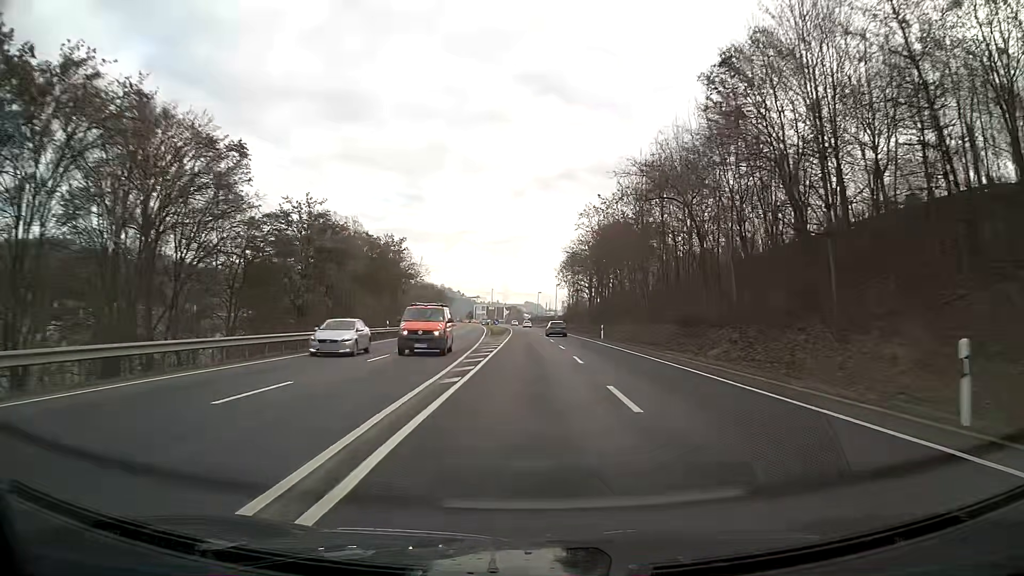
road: primary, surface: asphalt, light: Day
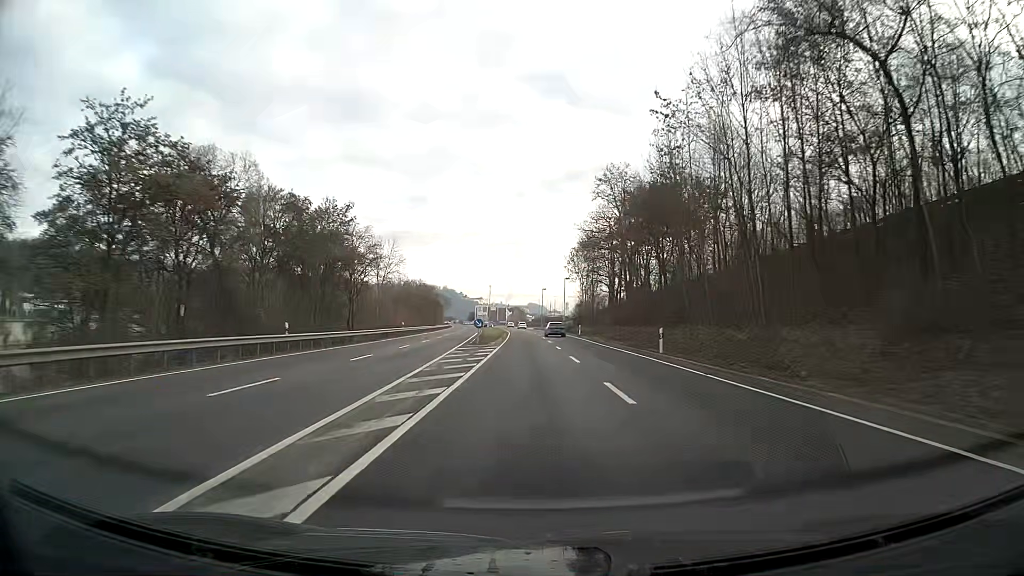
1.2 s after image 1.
(-0.1, +22.9) m; 0°
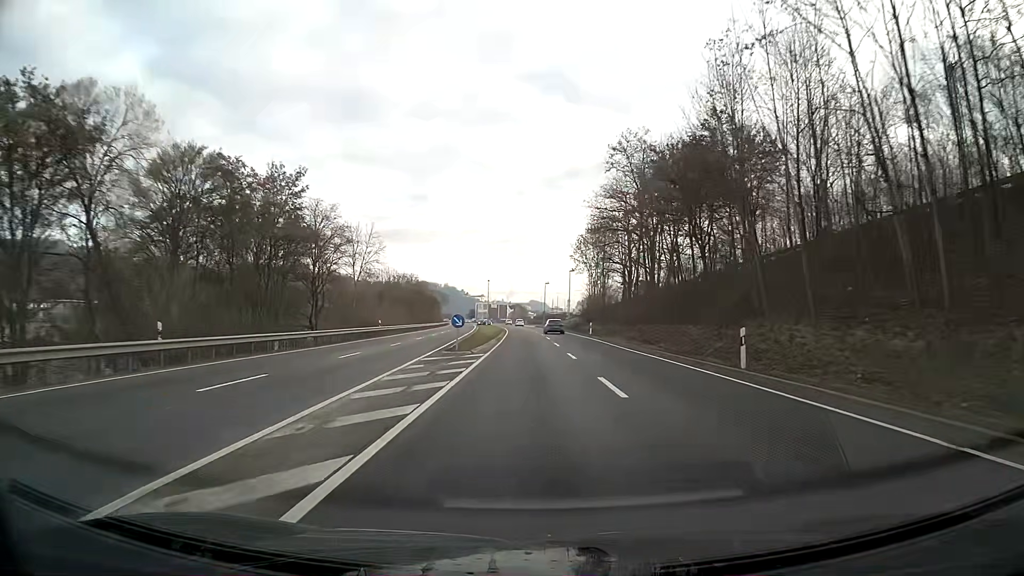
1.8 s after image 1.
(0.0, +11.5) m; 0°
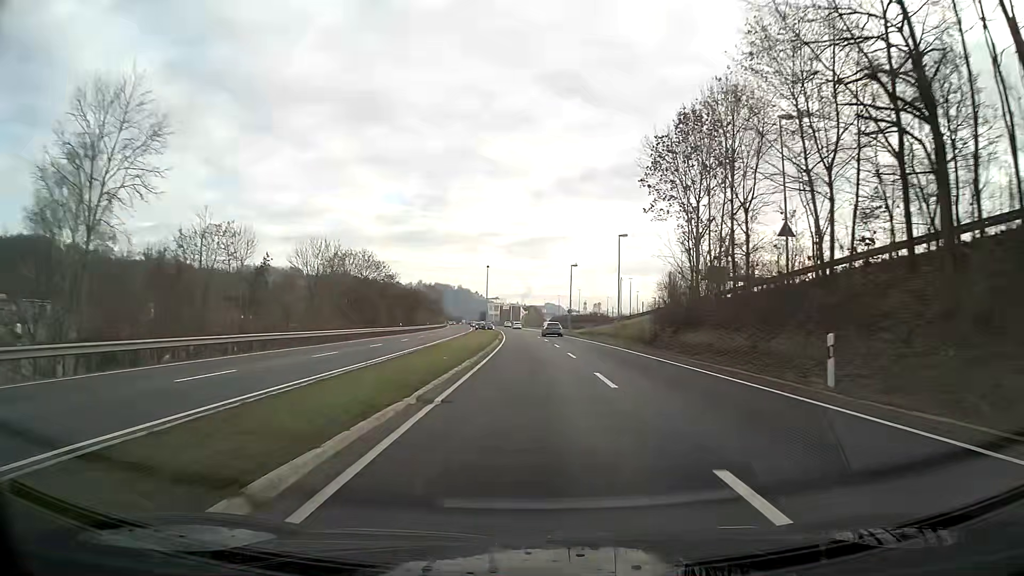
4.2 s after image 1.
(-0.5, +46.1) m; -1°
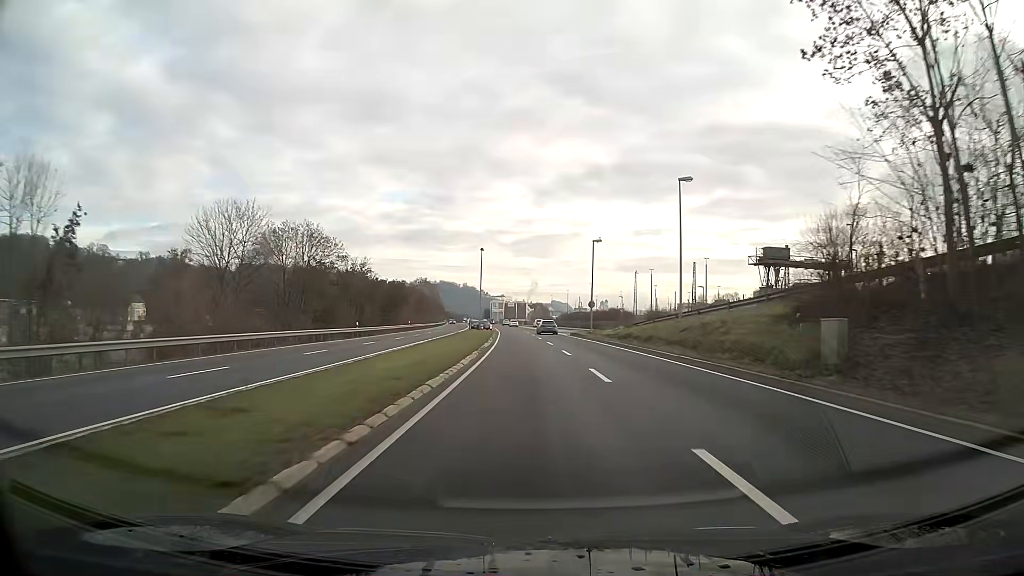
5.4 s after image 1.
(-0.1, +23.1) m; -1°
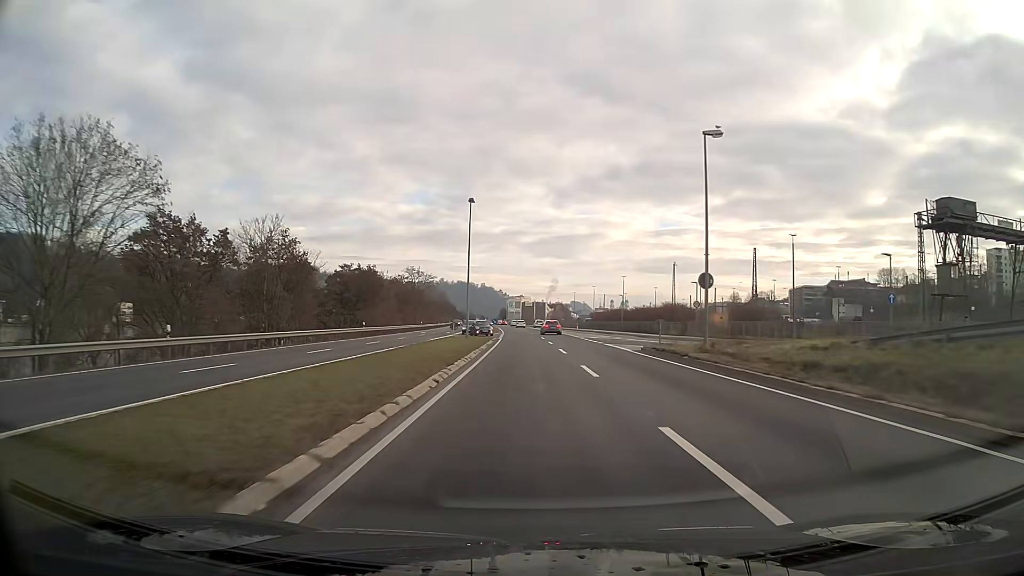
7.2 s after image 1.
(-0.4, +34.7) m; -2°
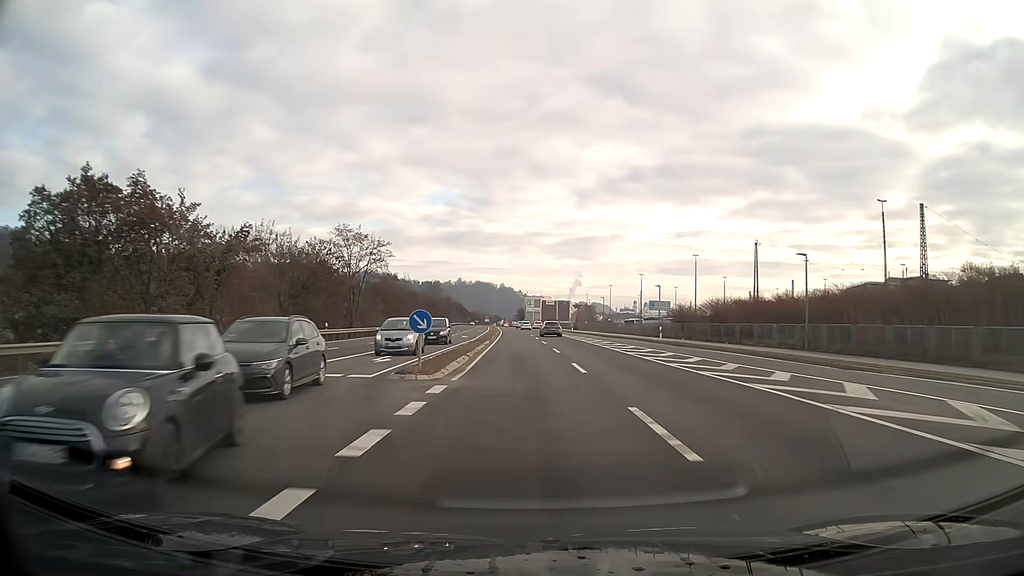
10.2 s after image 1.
(-0.8, +58.1) m; -2°
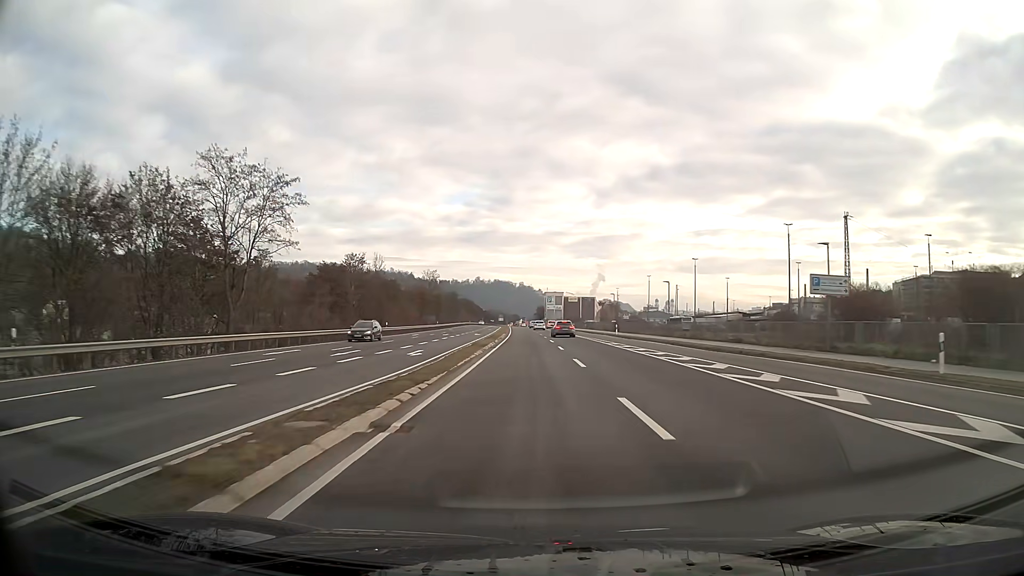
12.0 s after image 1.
(-0.5, +34.9) m; -2°
